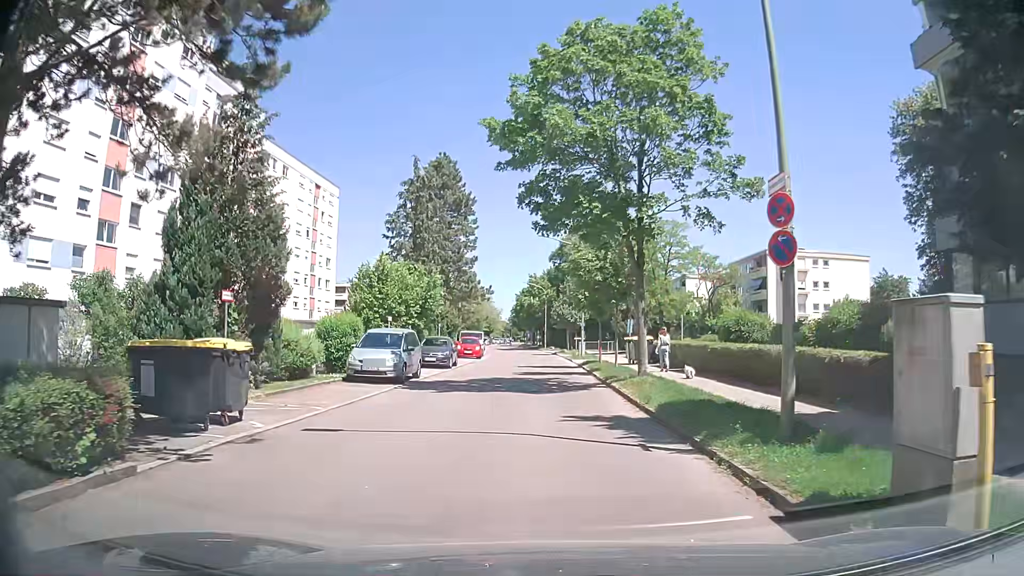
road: residential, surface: asphalt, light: Day
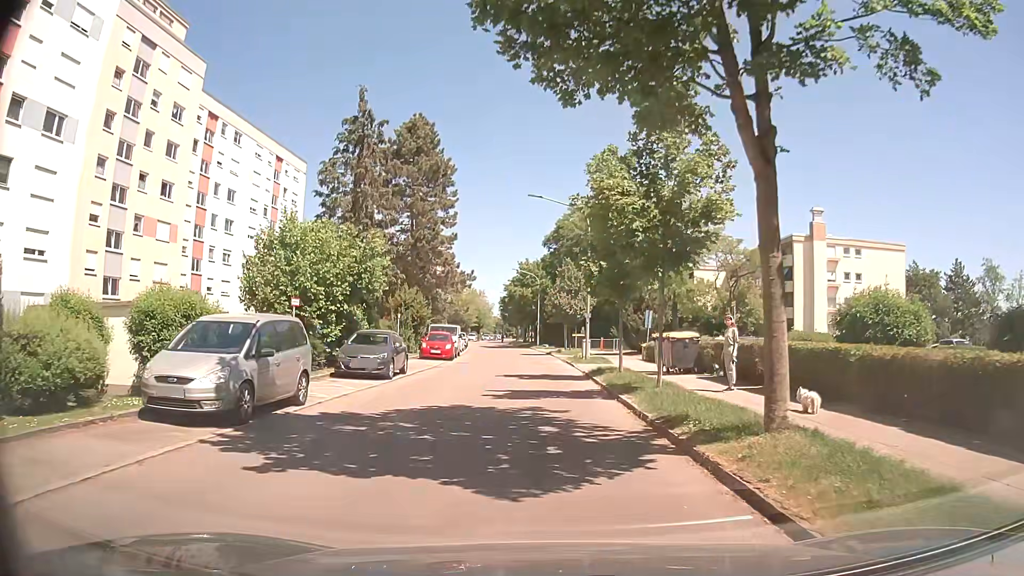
(-0.1, +11.2) m; 0°
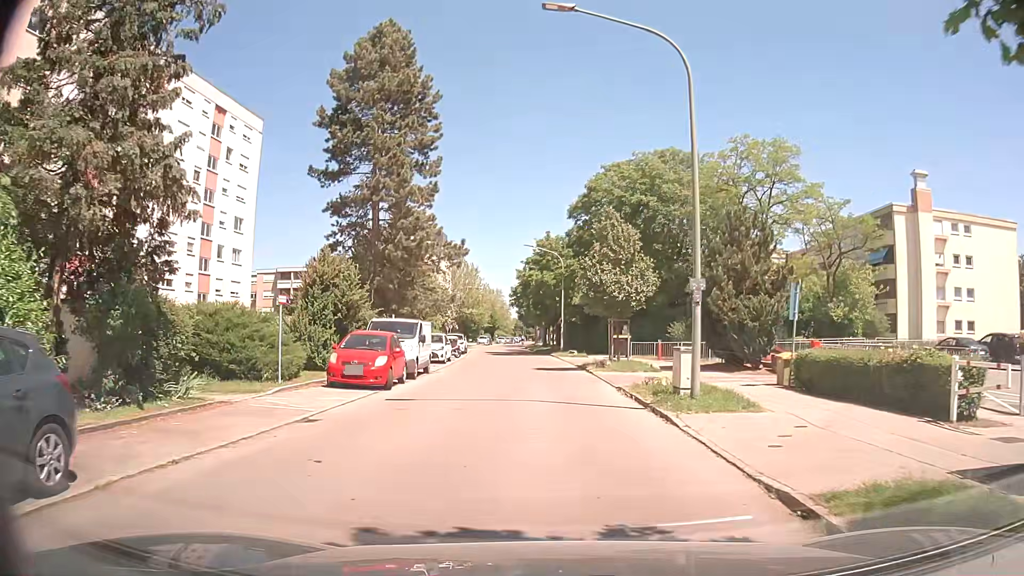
(-0.3, +18.8) m; -1°
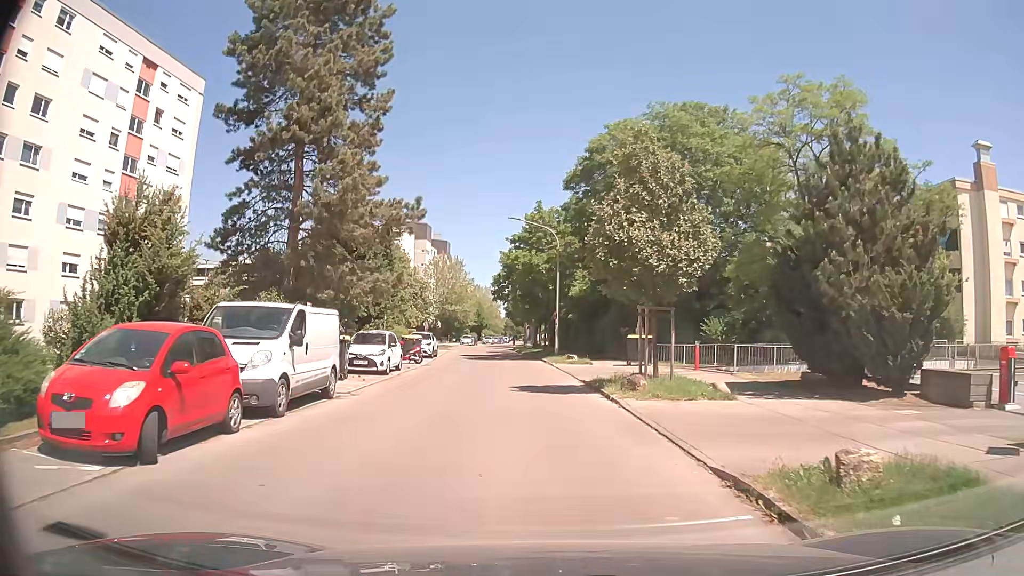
(0.0, +11.0) m; 0°
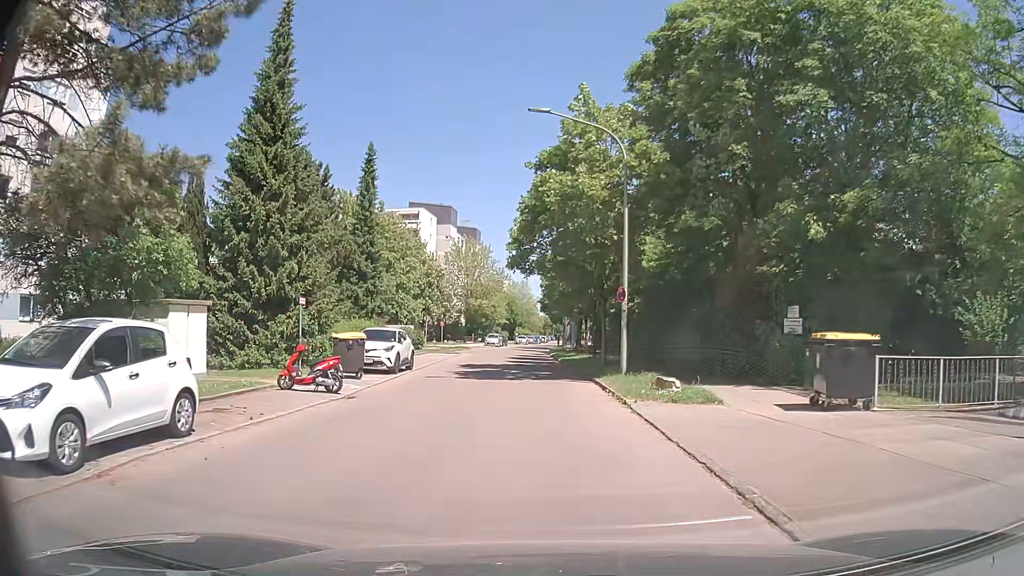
(-0.4, +18.2) m; -4°
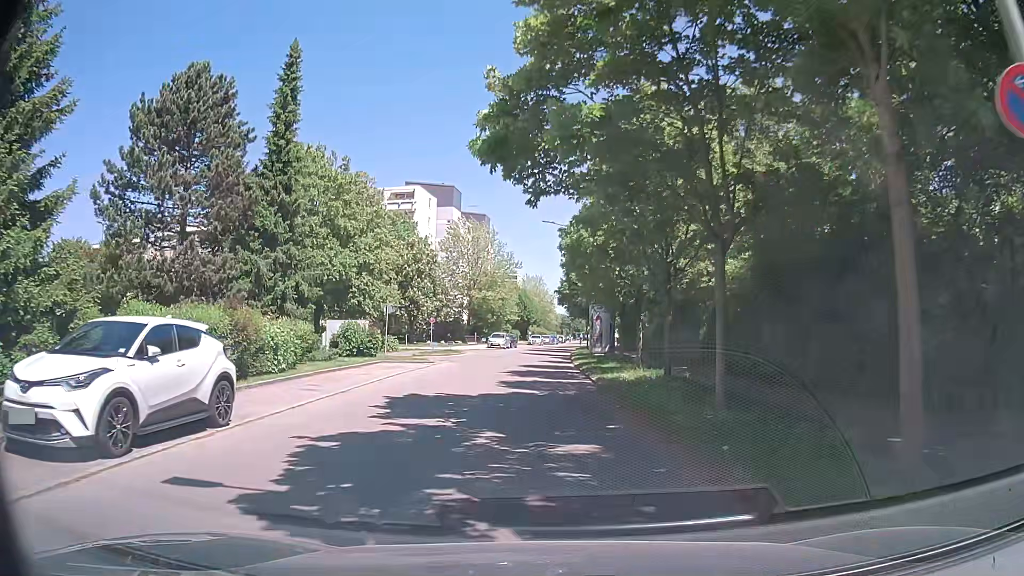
(0.0, +16.5) m; -1°
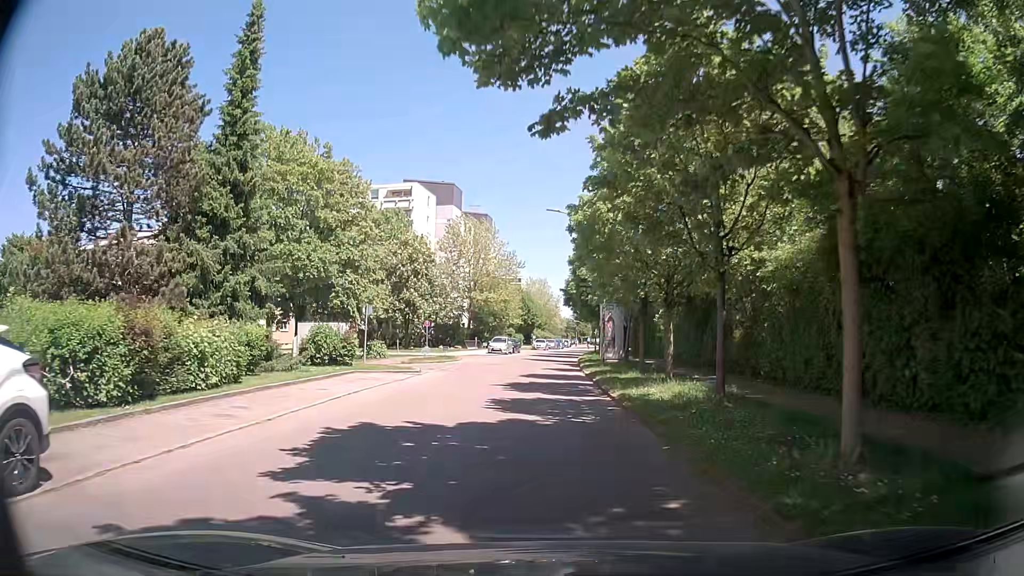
(0.0, +4.6) m; -1°
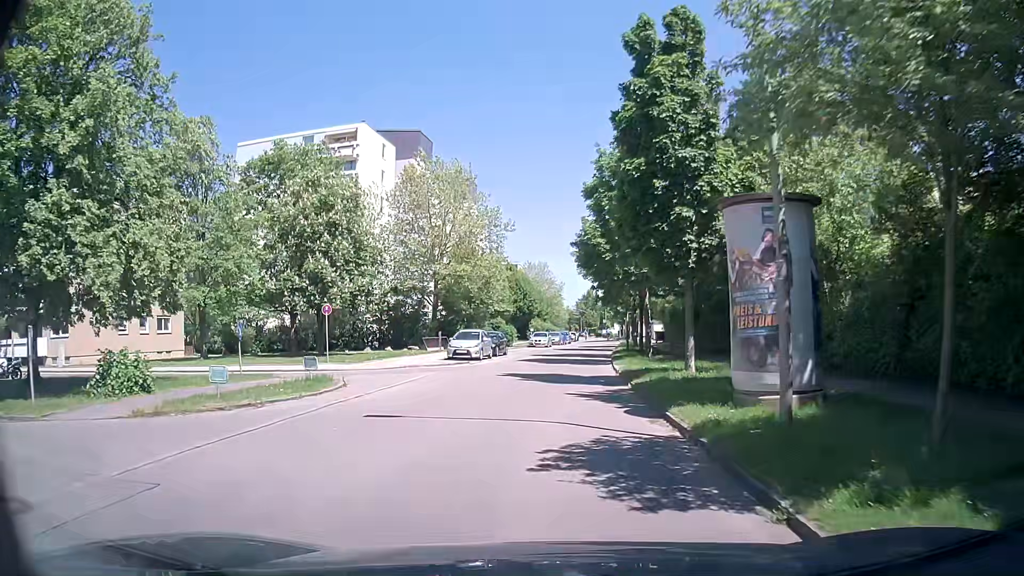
(0.0, +25.1) m; 0°
(0, +10) (0, +20) (+1, +30) (+2, +40) (+3, +50) (+4, +60) (+5, +70) (+7, +80) (+8, +90) (+8, +100) m
